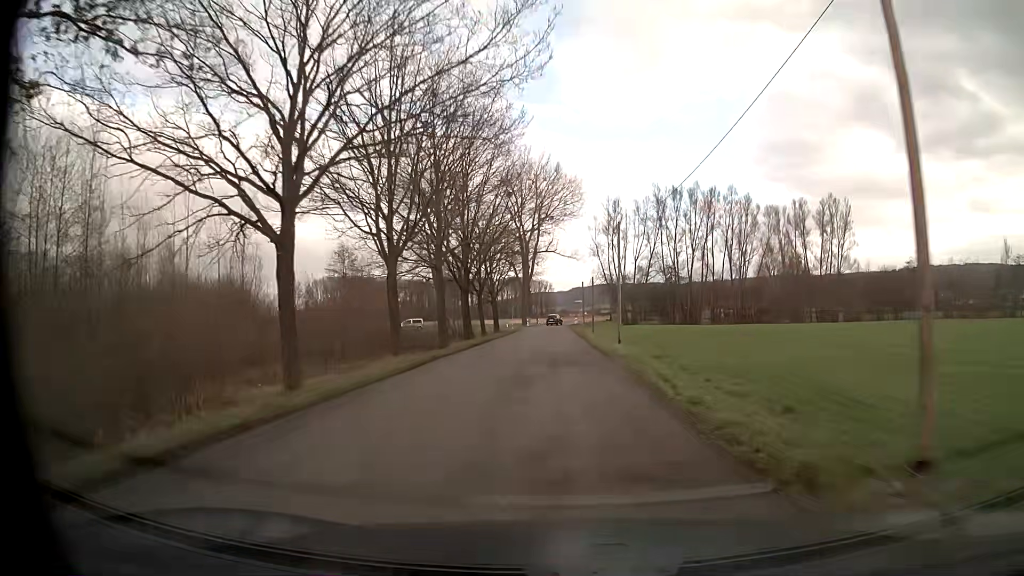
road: unclassified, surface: asphalt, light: Day
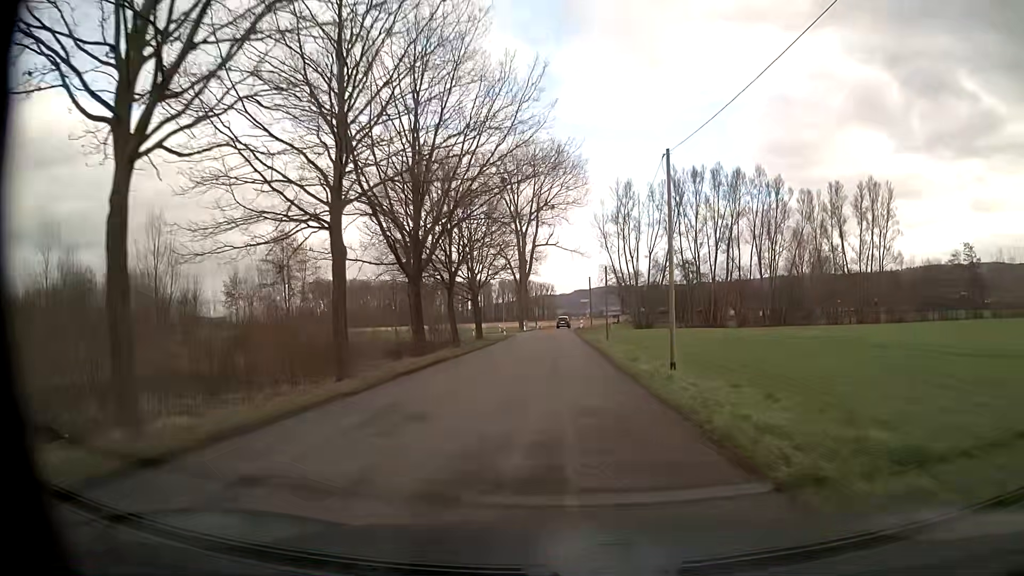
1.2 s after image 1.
(0.0, +16.3) m; 0°
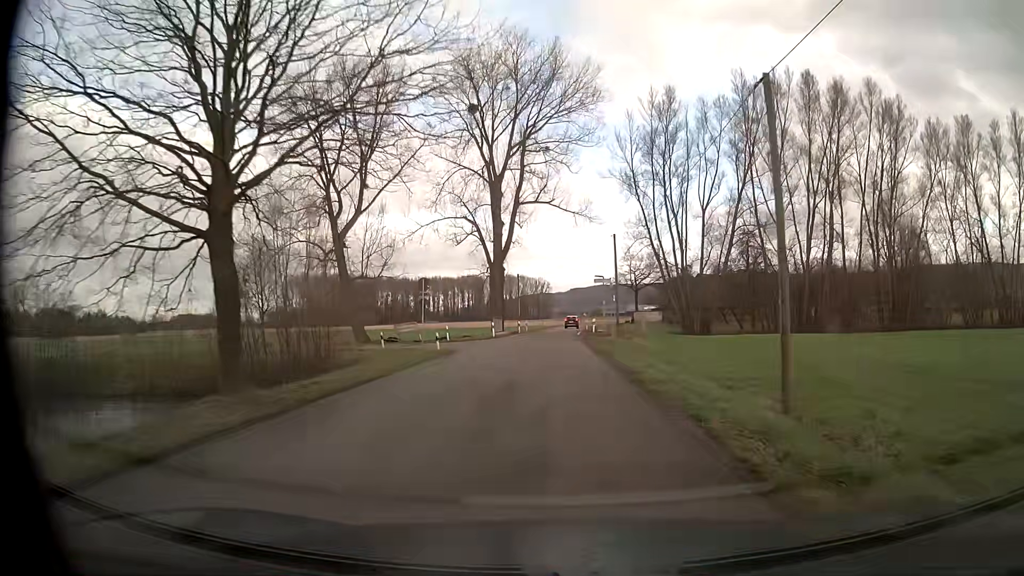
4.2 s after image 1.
(-0.1, +39.1) m; 0°
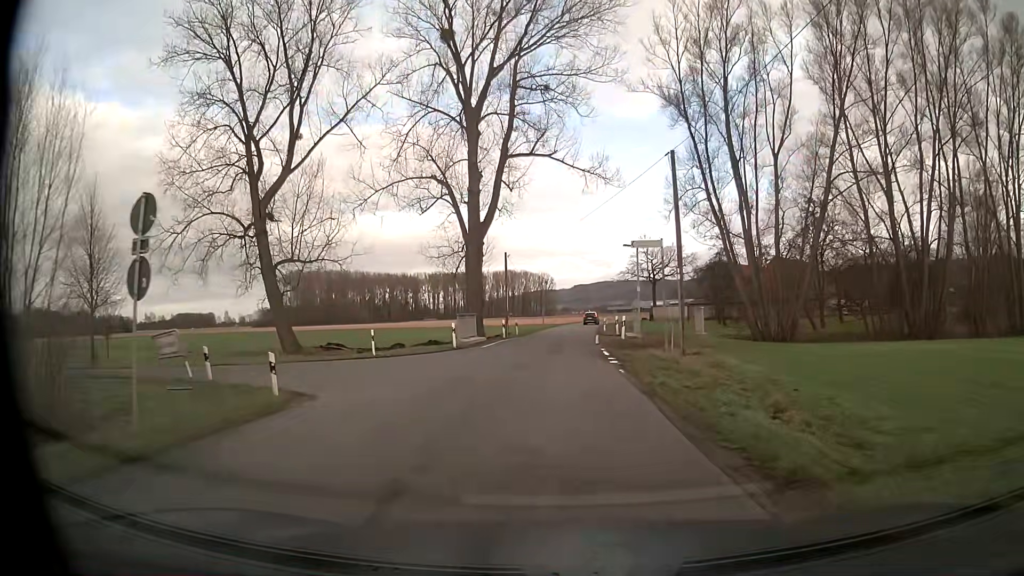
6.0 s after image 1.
(-0.1, +20.3) m; 0°
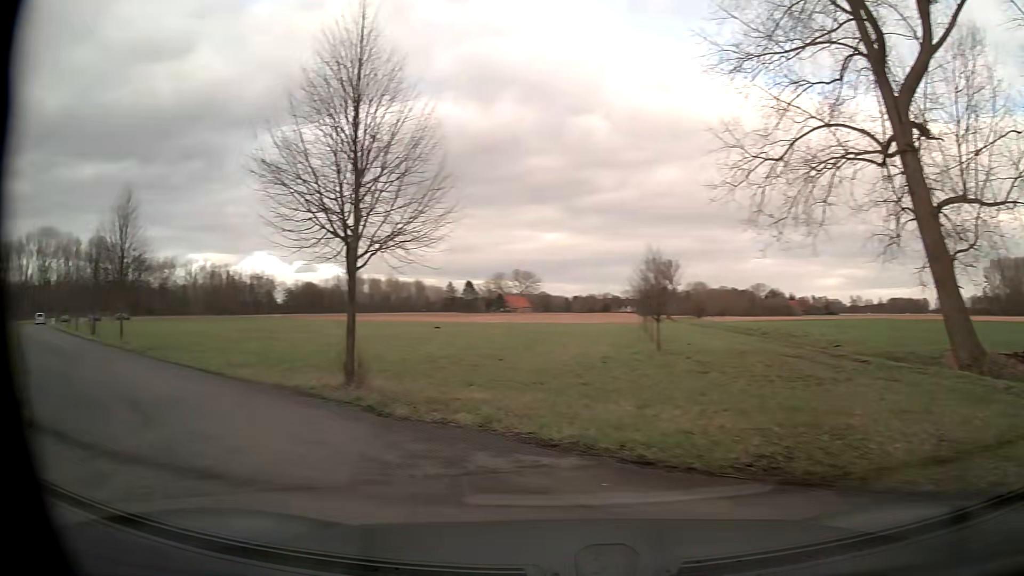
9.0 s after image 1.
(-5.2, +21.7) m; -59°
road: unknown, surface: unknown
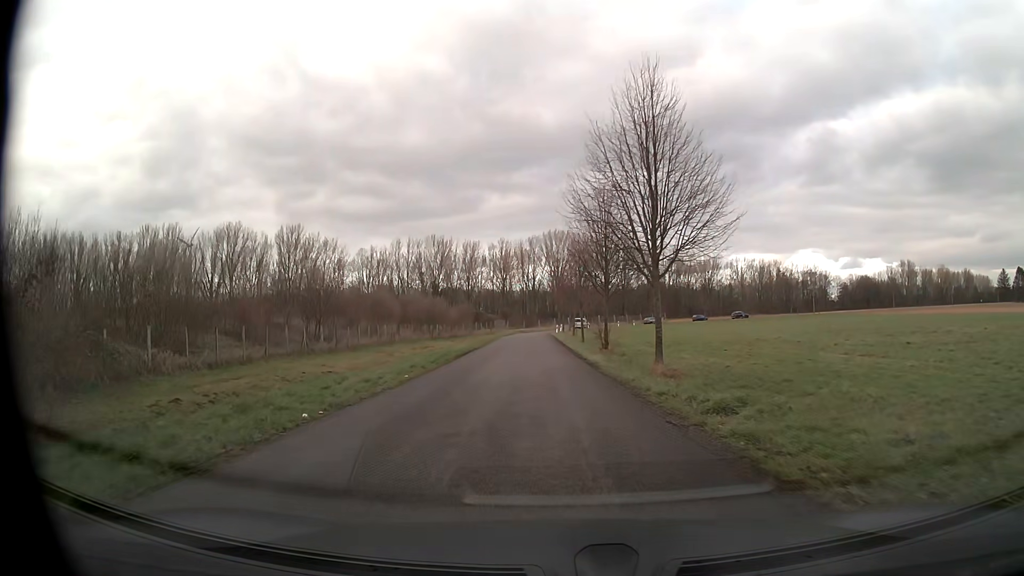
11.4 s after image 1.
(-12.2, +16.8) m; -50°
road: unclassified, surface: asphalt
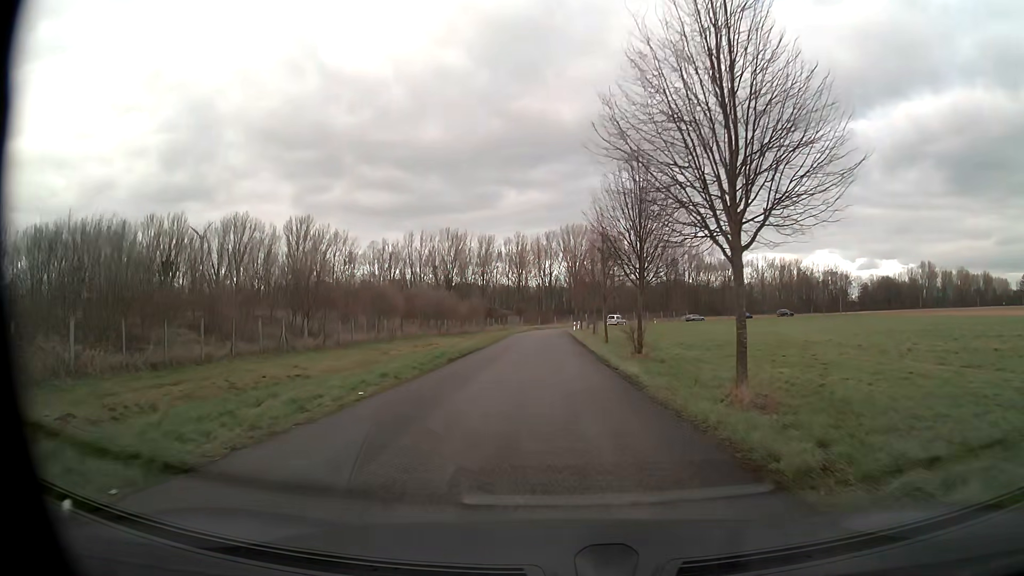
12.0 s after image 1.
(-0.1, +6.8) m; -1°
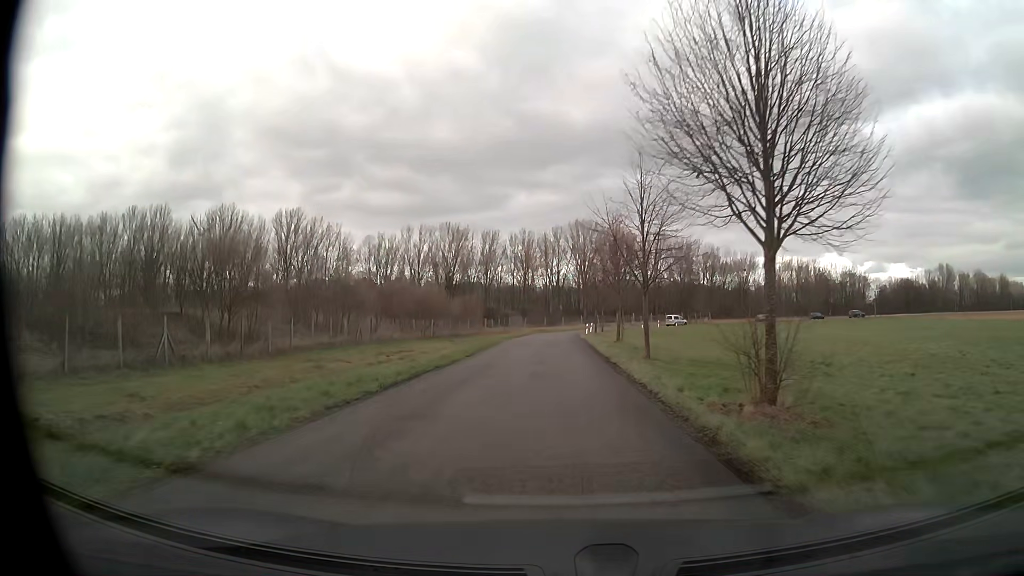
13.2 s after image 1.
(-0.1, +14.8) m; -1°
(0, +10) (0, +20) (0, +30) (-1, +40) (-1, +50) (0, +60) (0, +70) (+2, +80) (+5, +89) (+9, +99) m
